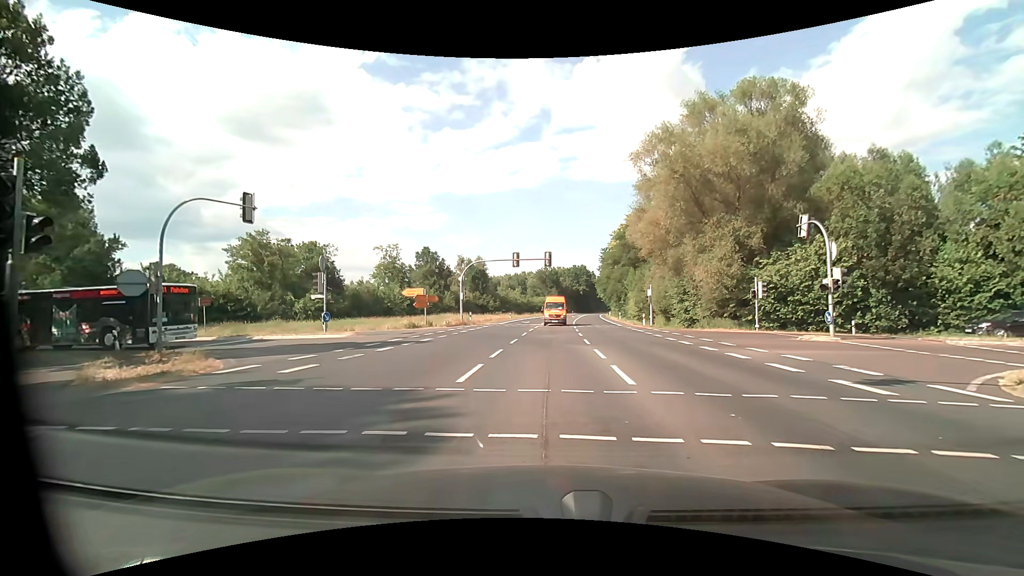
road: primary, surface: asphalt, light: Day
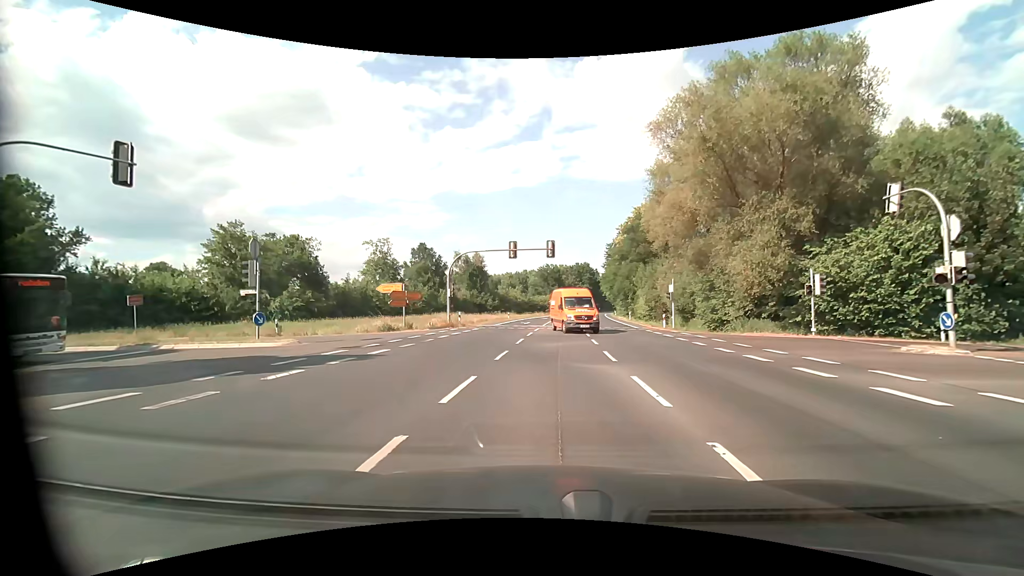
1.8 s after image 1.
(-0.3, +7.4) m; -2°
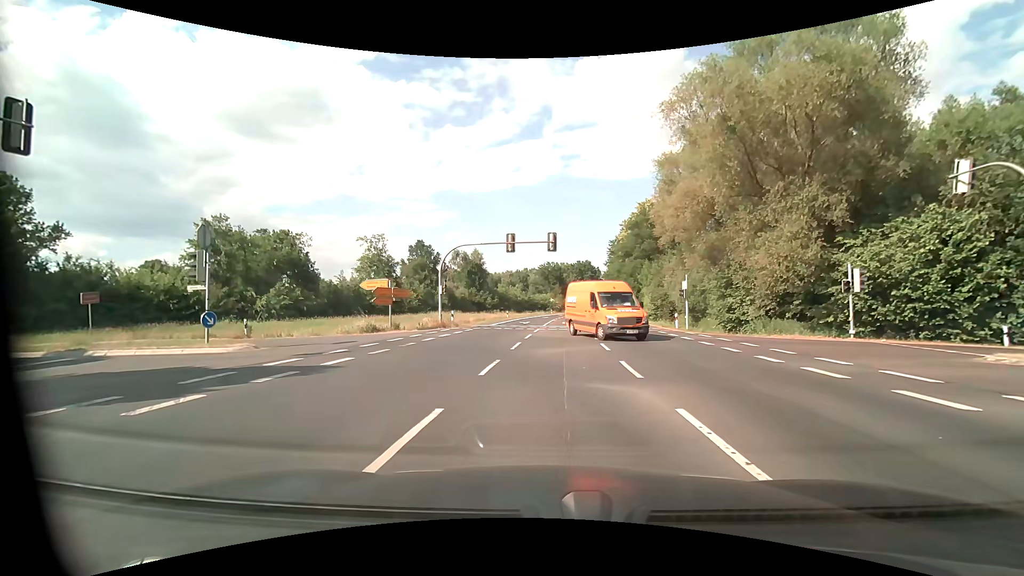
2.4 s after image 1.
(0.0, +3.4) m; 0°
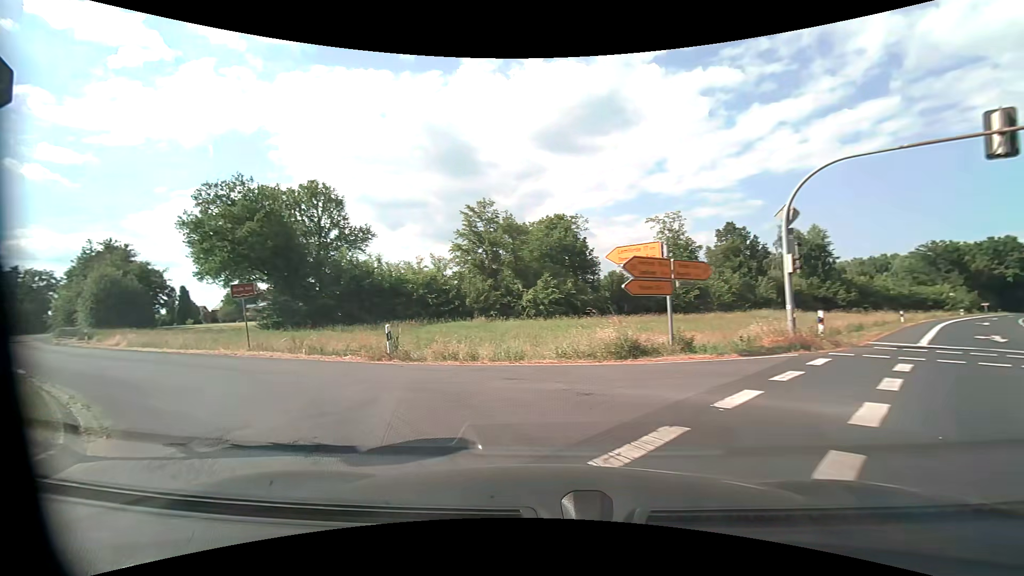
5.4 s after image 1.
(-3.5, +17.5) m; -34°
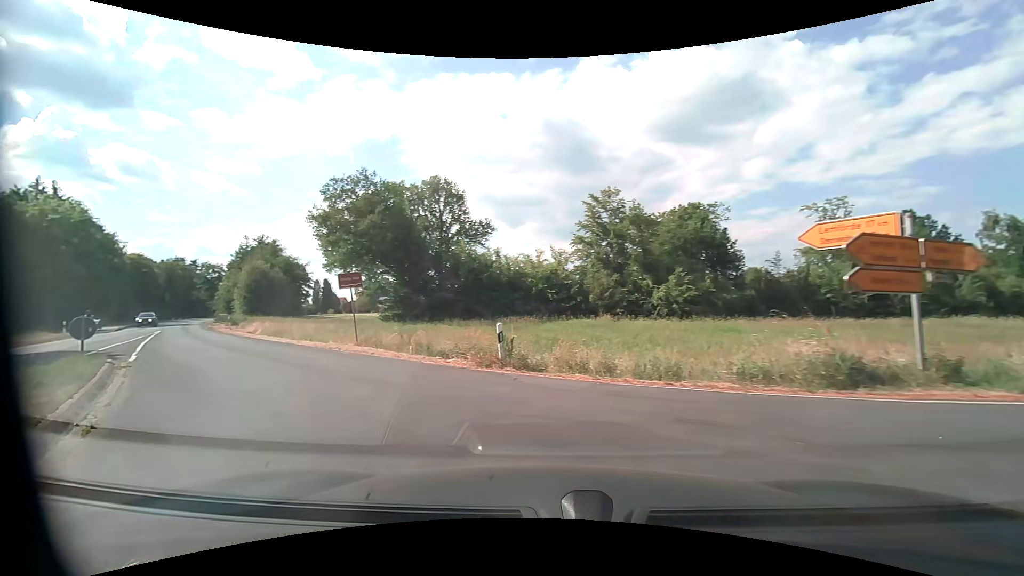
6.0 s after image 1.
(-0.4, +3.4) m; -15°
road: secondary
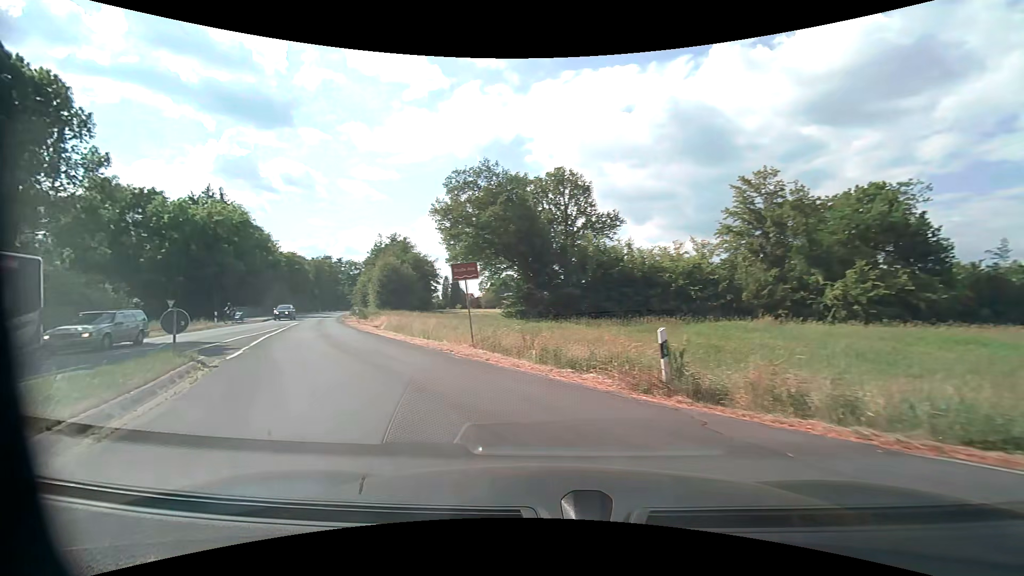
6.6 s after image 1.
(-0.3, +3.6) m; -12°
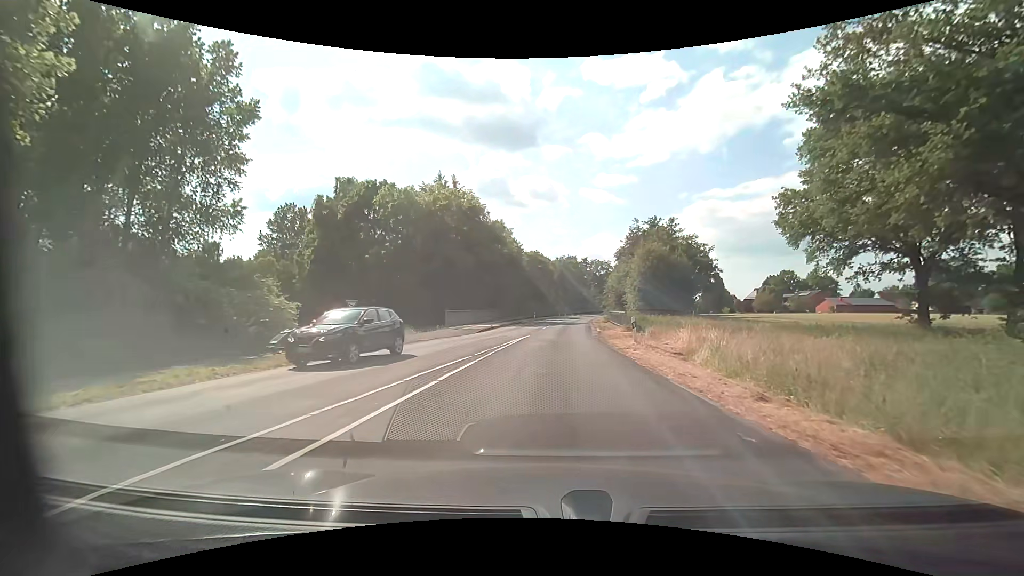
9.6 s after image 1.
(-8.8, +20.9) m; -29°
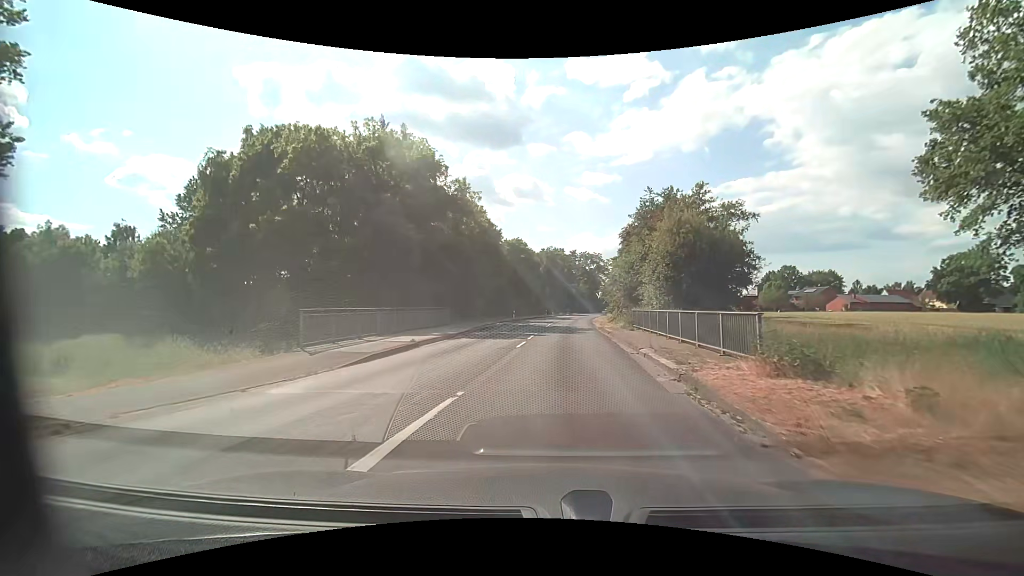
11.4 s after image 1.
(+0.2, +19.4) m; +2°
(0, +10) (+1, +20) (+1, +30) (+2, +40) (+2, +50) (+3, +60) (+5, +70) (+6, +80) (+7, +90) (+9, +99) m
